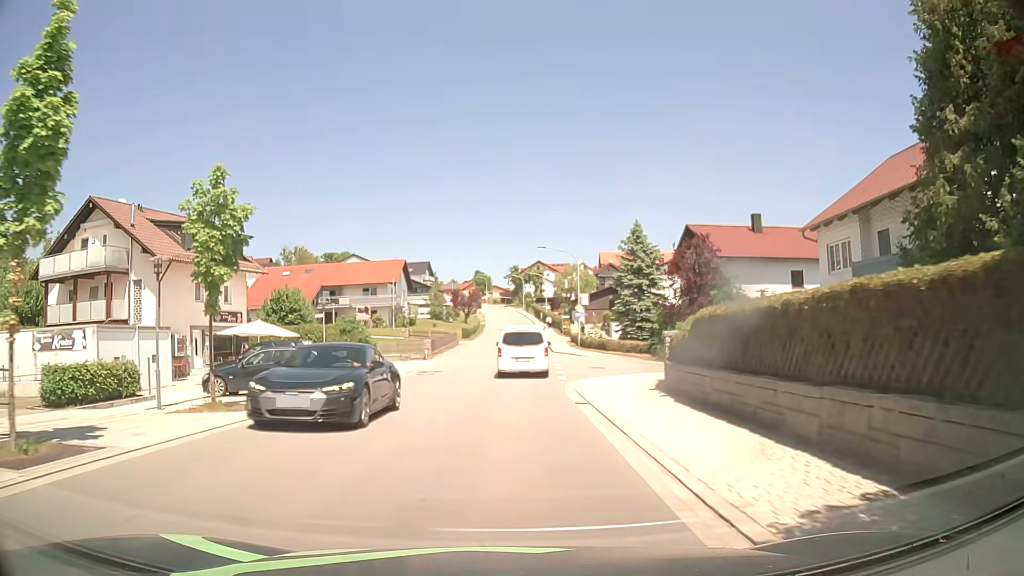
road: tertiary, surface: asphalt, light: Day
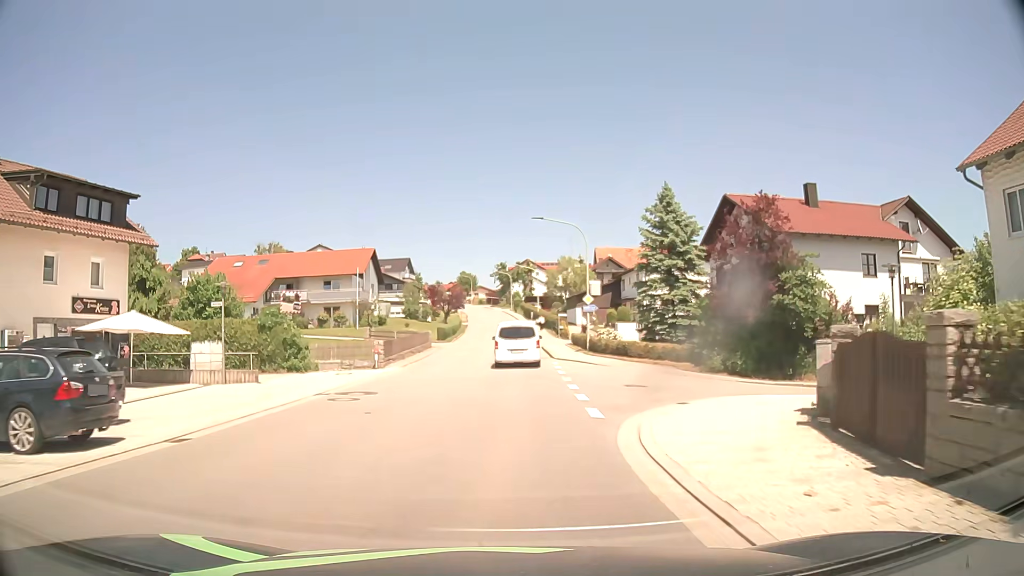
(+0.2, +12.5) m; +1°
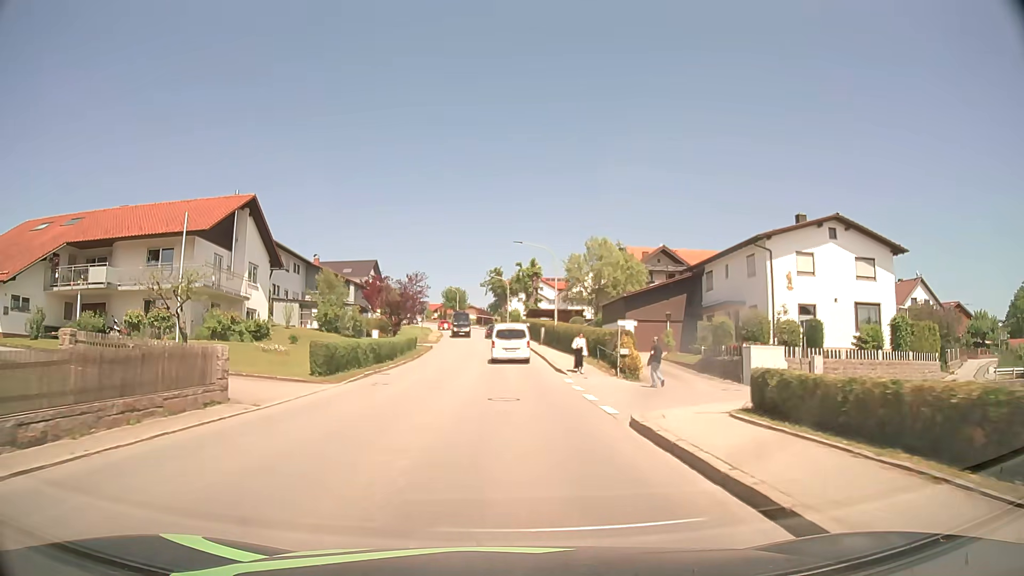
(+0.3, +36.1) m; +1°
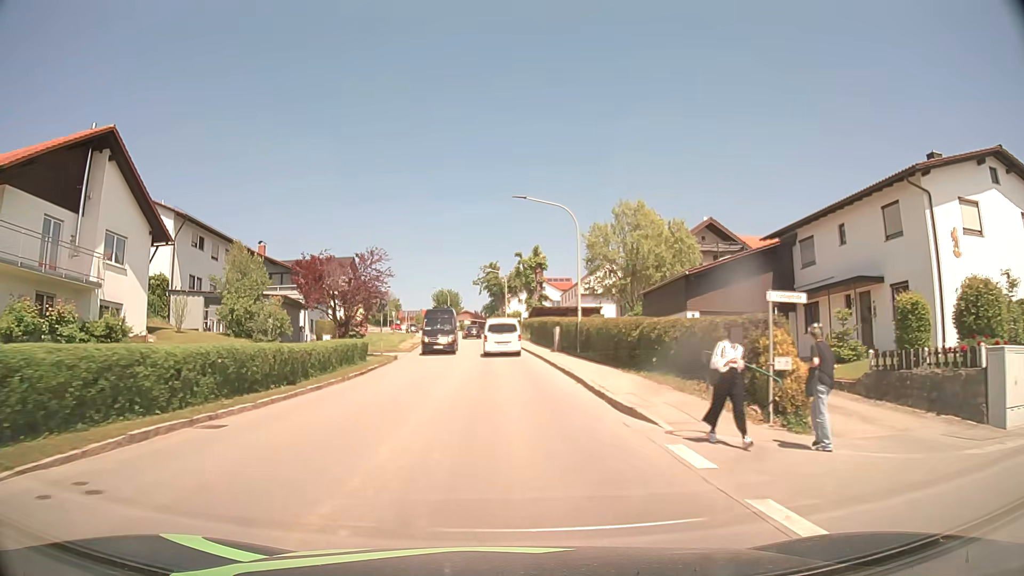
(0.0, +15.8) m; 0°
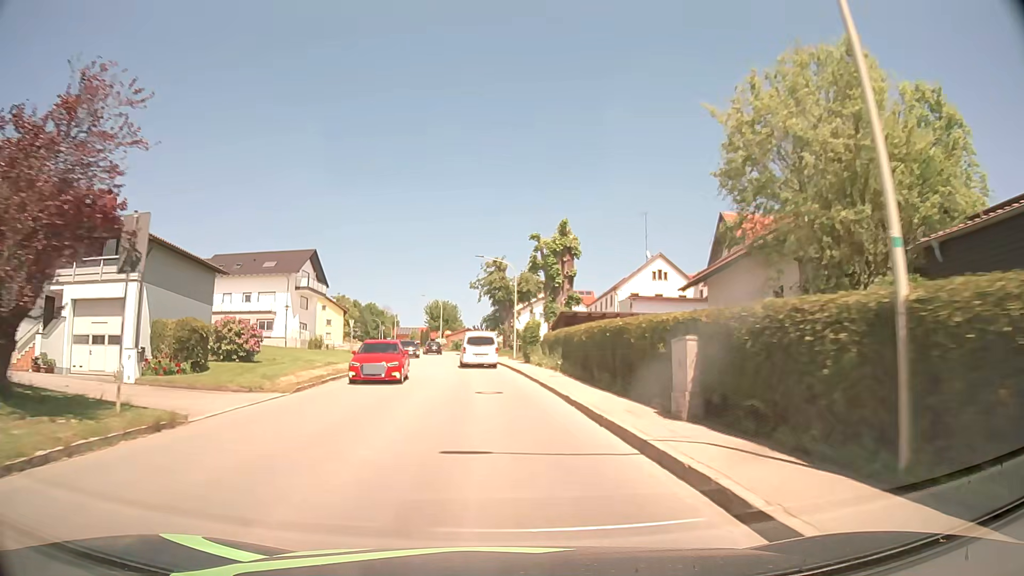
(0.0, +24.7) m; -1°
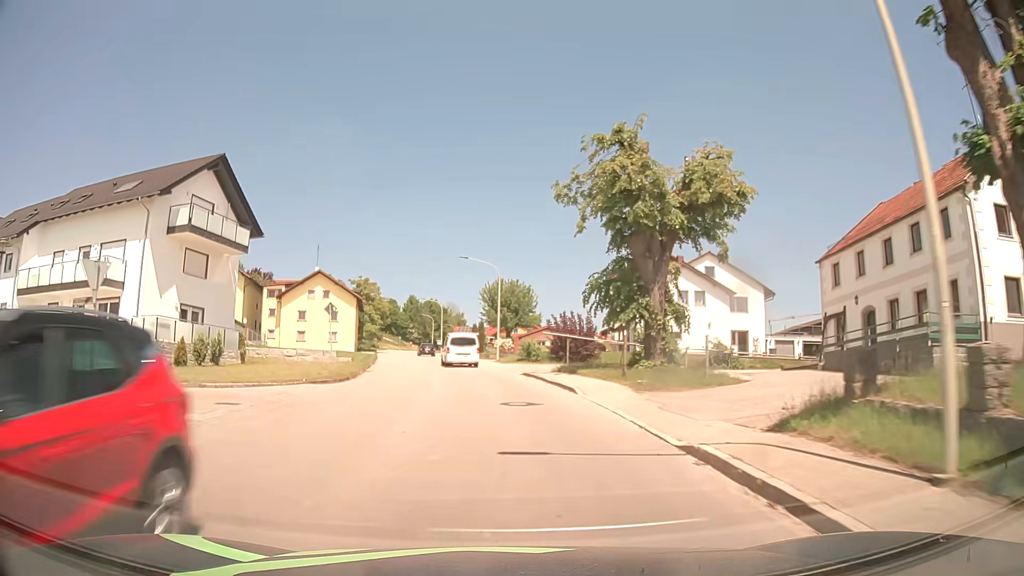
(-1.9, +42.1) m; -6°
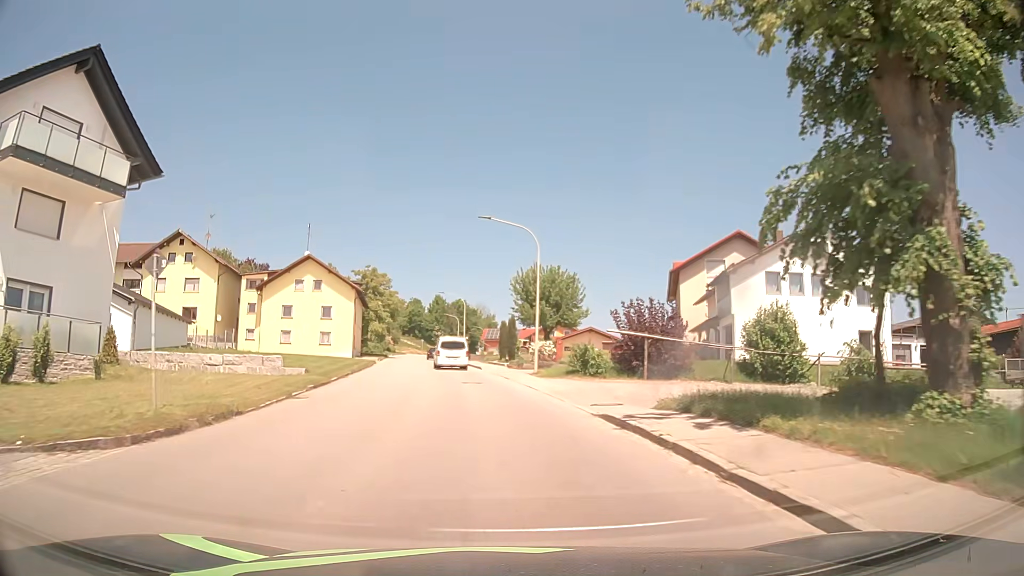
(-0.4, +16.1) m; -3°
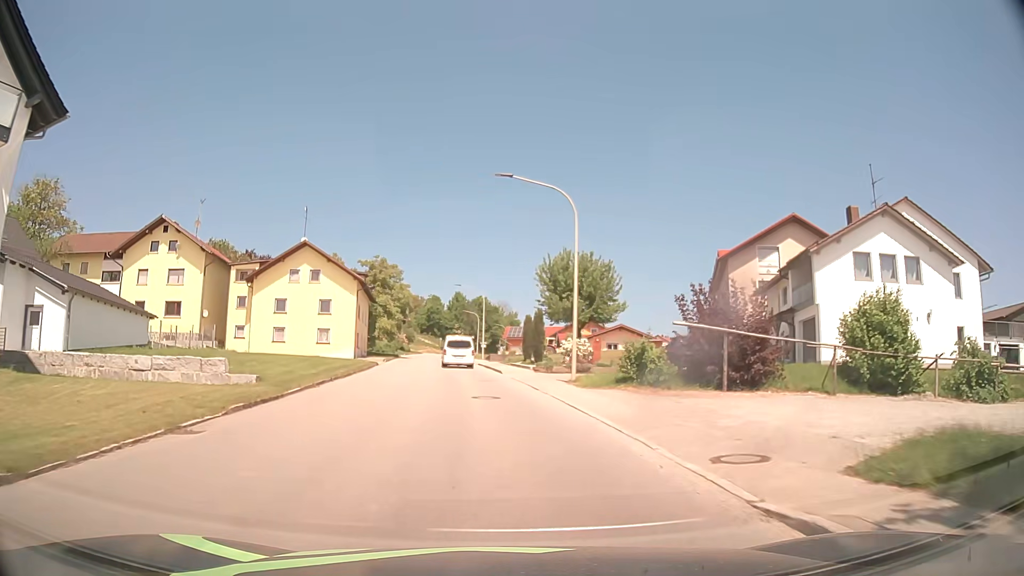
(-0.1, +7.8) m; -3°
(0, +10) (-1, +20) (-2, +30) (-3, +40) (-4, +50) (-5, +60) (-6, +70) (-7, +80) (-7, +90) (-8, +100) m
